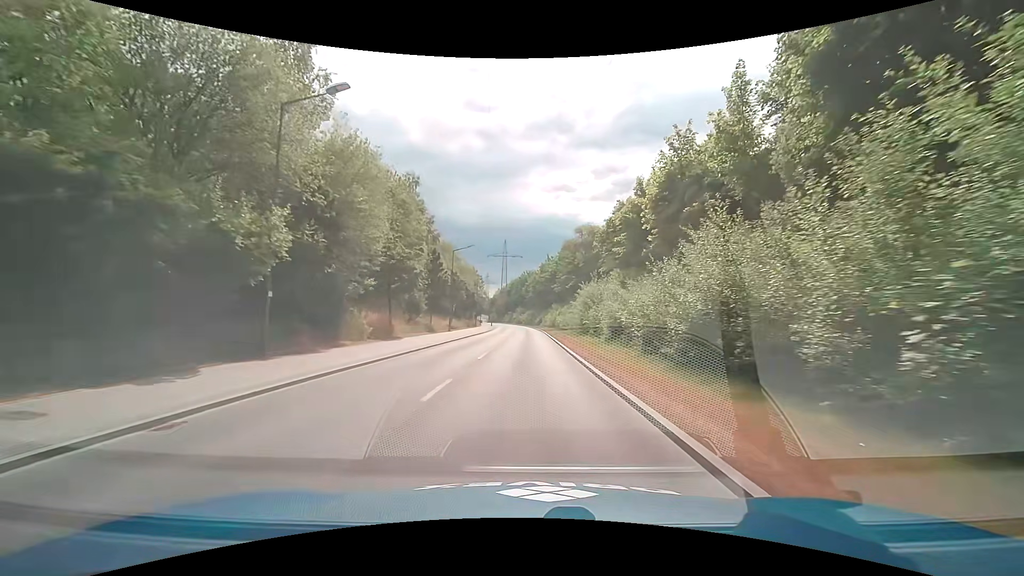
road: tertiary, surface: asphalt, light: Day
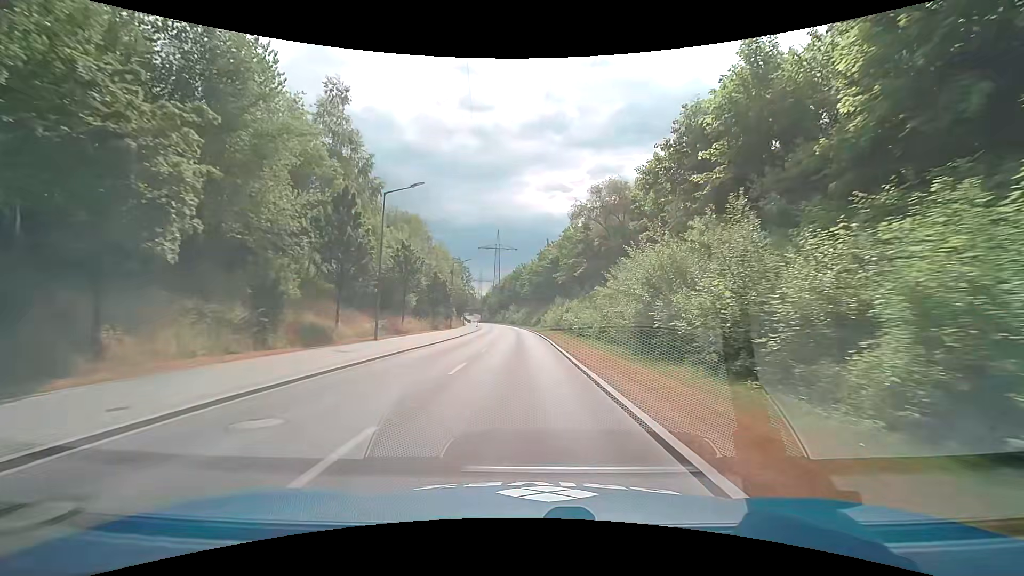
(+0.2, +23.0) m; 0°
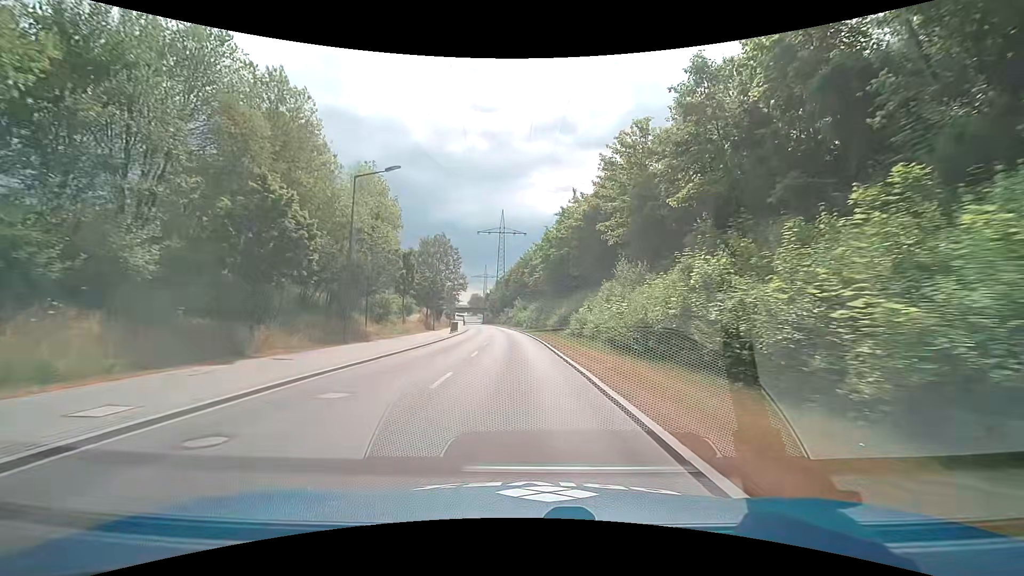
(-0.4, +38.3) m; -2°
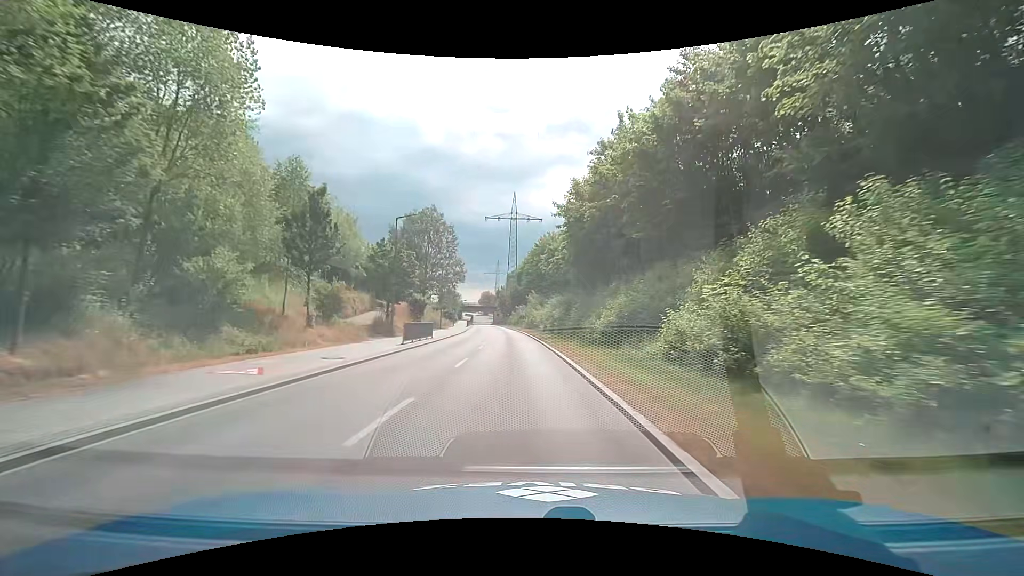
(-0.2, +22.6) m; -1°
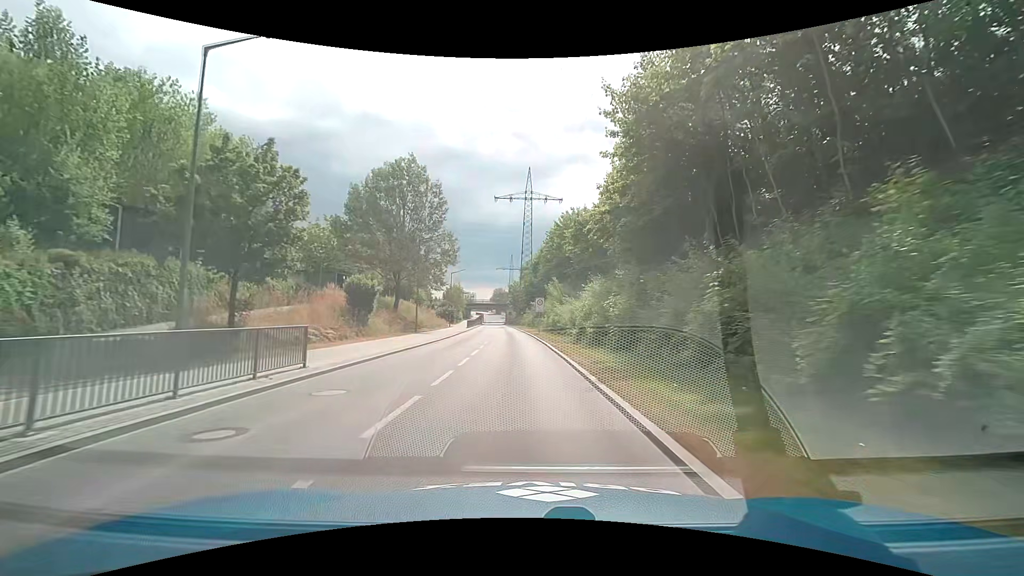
(-0.4, +22.2) m; -2°
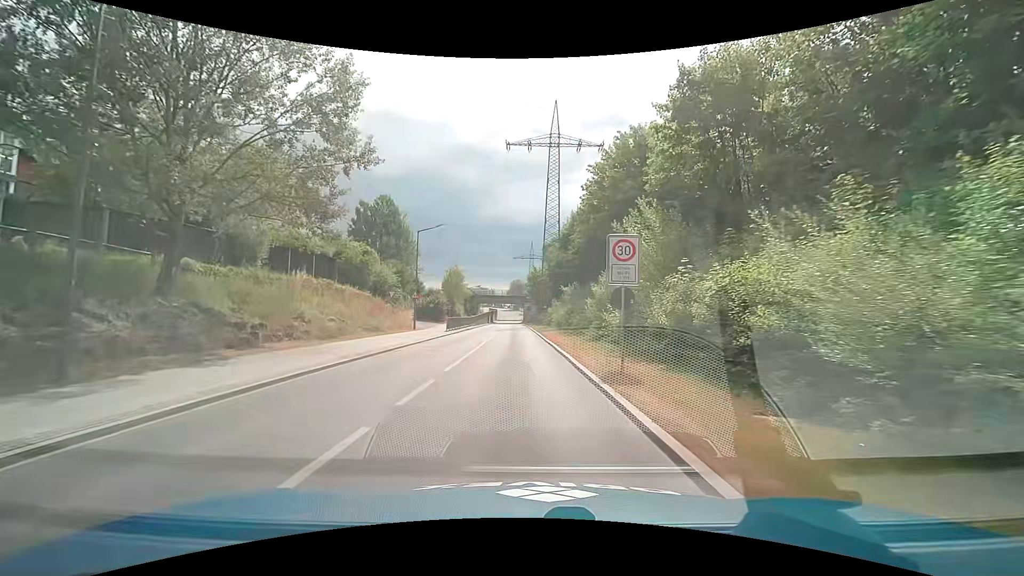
(-0.6, +34.0) m; -2°
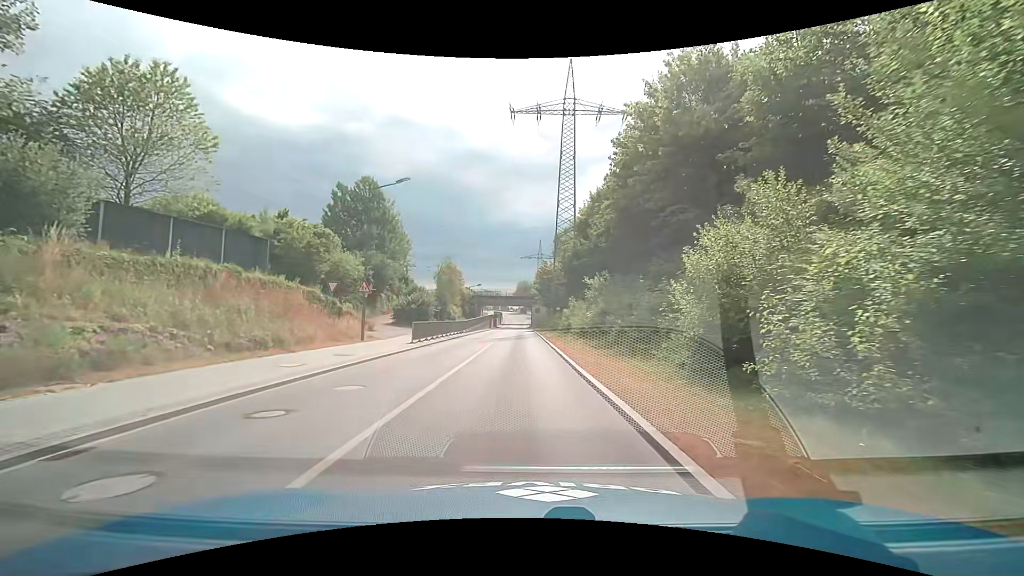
(-0.2, +14.3) m; -1°
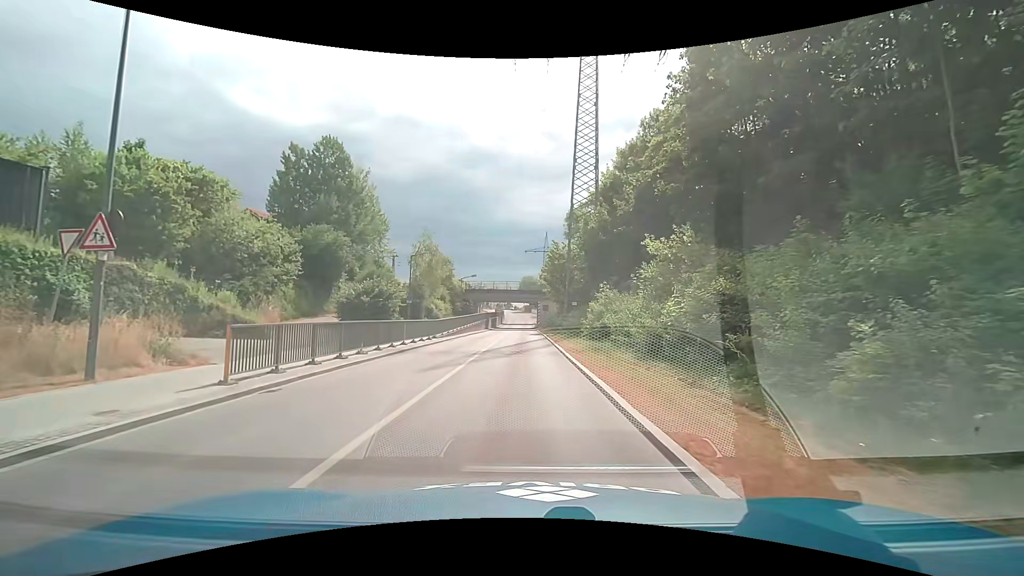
(-0.3, +16.7) m; -2°
(0, +10) (0, +20) (+1, +30) (+1, +40) (+1, +50) (+1, +60) (+1, +70) (+1, +80) (+2, +90) (+1, +100) m
